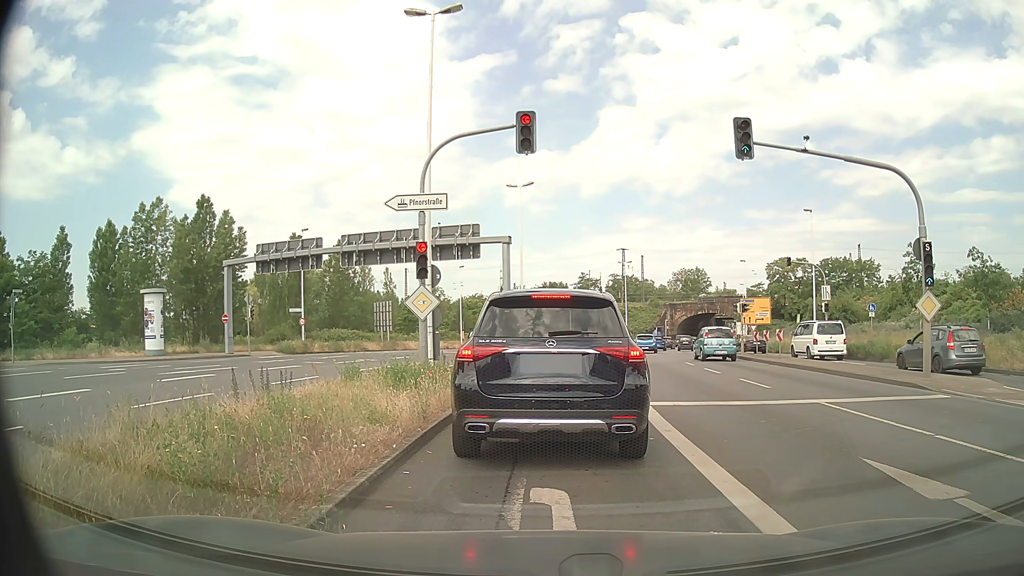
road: primary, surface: asphalt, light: Day
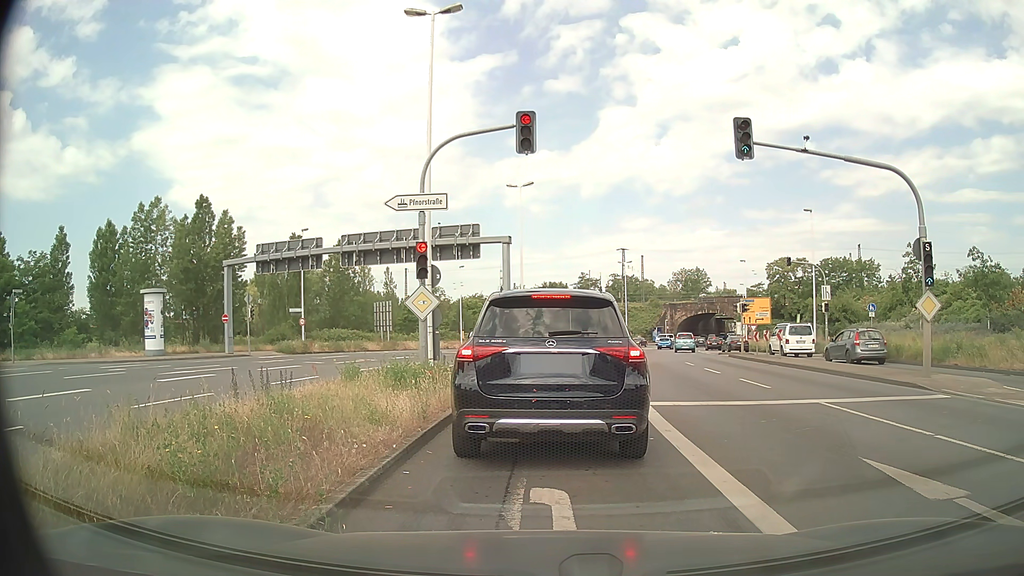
(0.0, 0.0) m; 0°
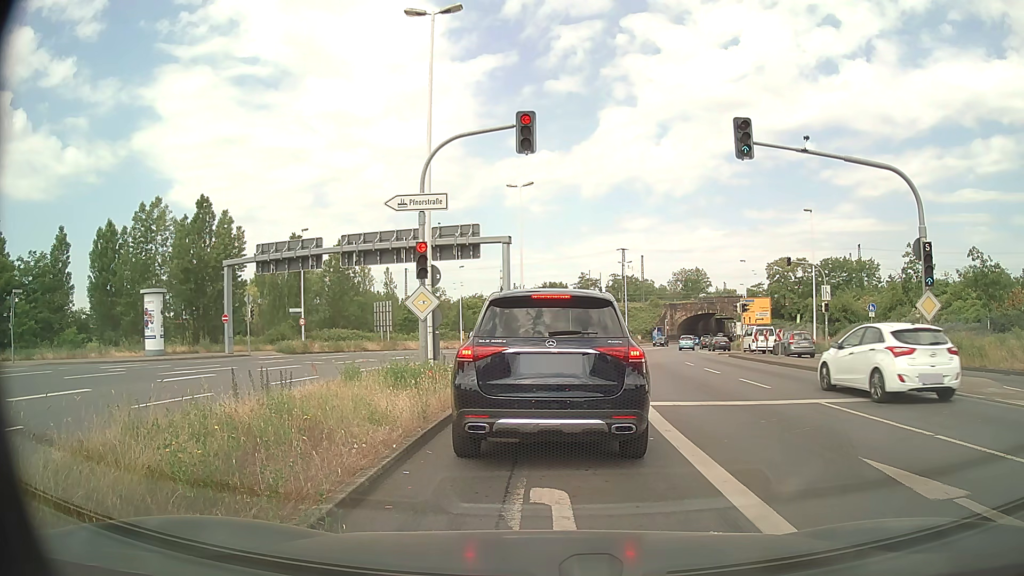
(0.0, 0.0) m; 0°
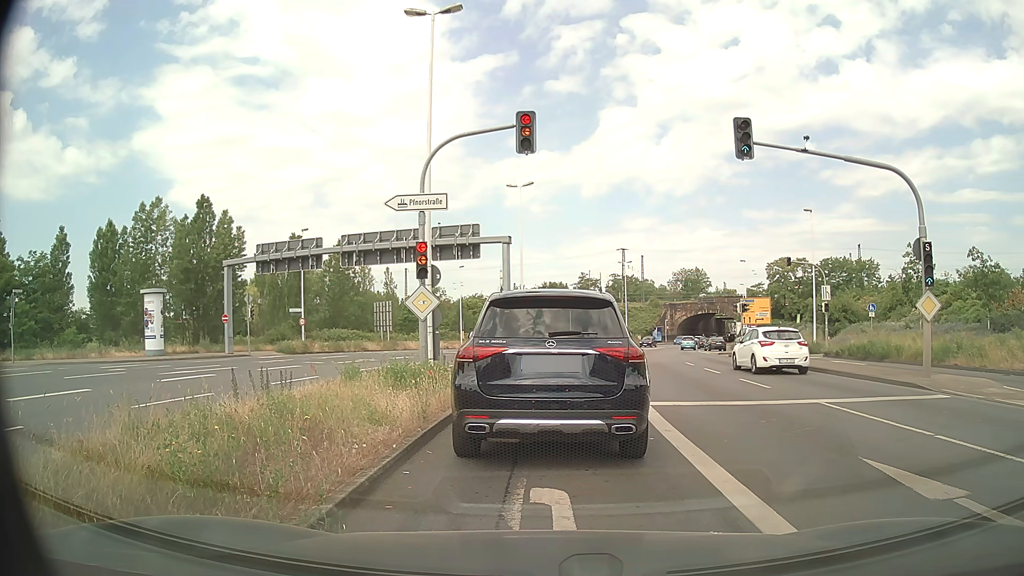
(0.0, 0.0) m; 0°
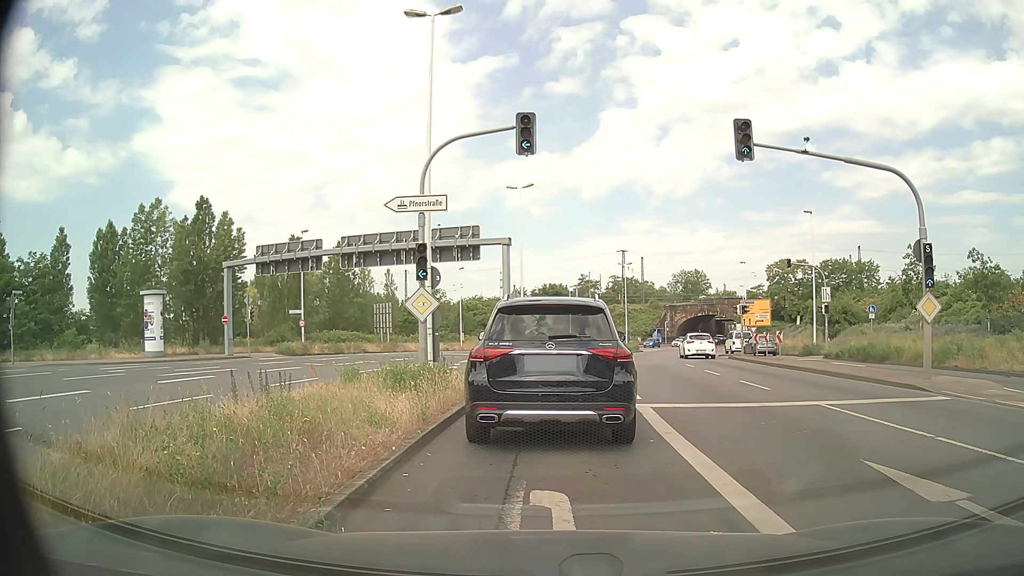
(0.0, 0.0) m; 0°
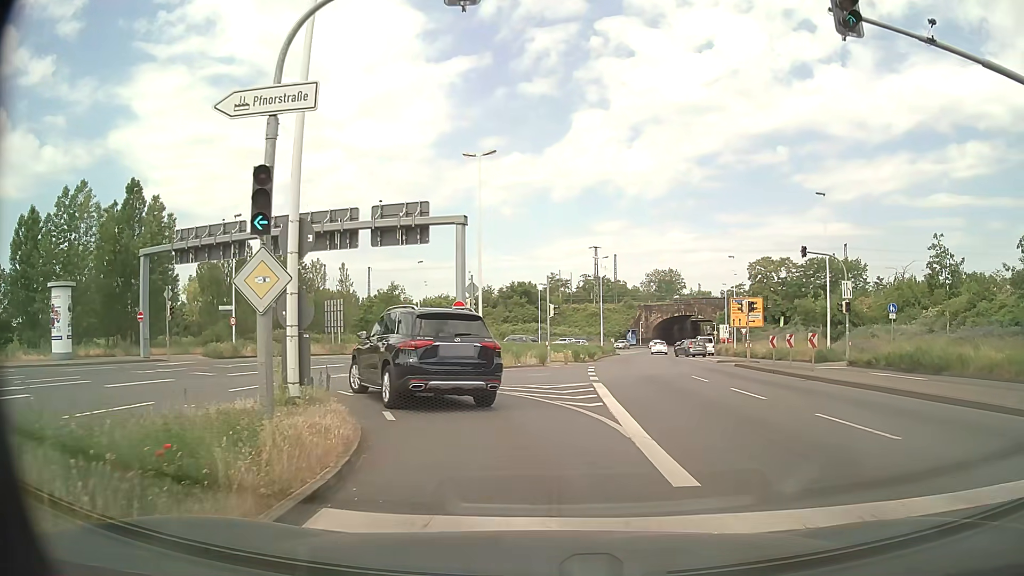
(+0.1, +8.0) m; +2°
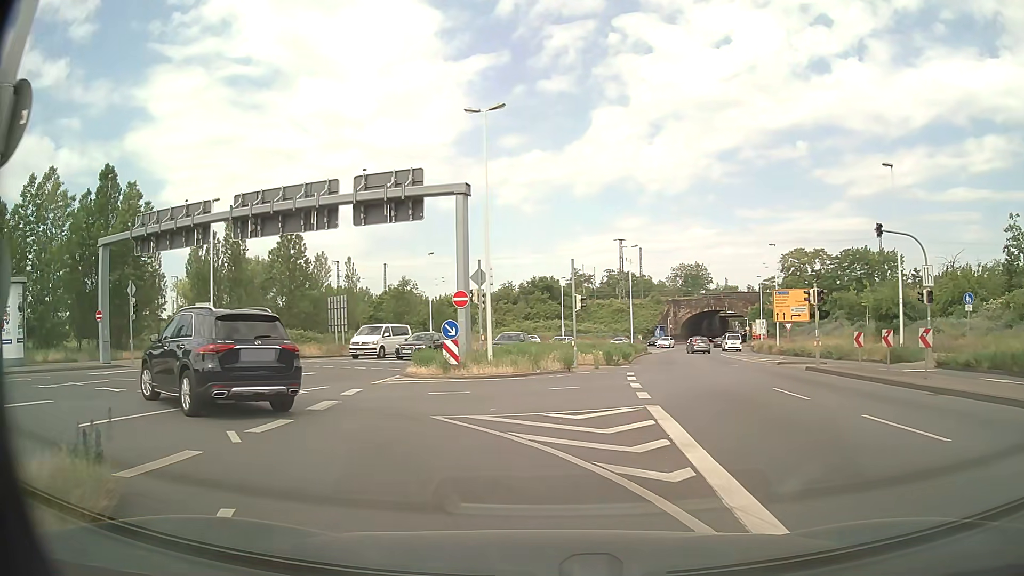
(0.0, +6.5) m; -1°
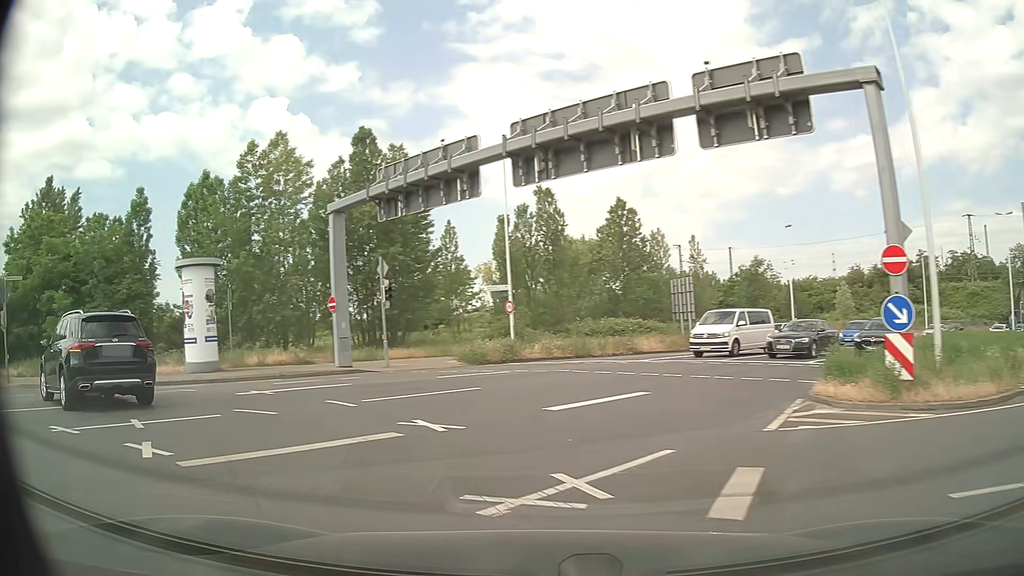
(-2.3, +10.1) m; -28°
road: primary_link
(-3, +9) (-11, +16) (-20, +19) (-30, +22) (-39, +25) (-49, +28) (-58, +31) (-68, +33) (-78, +35) (-88, +36) m
